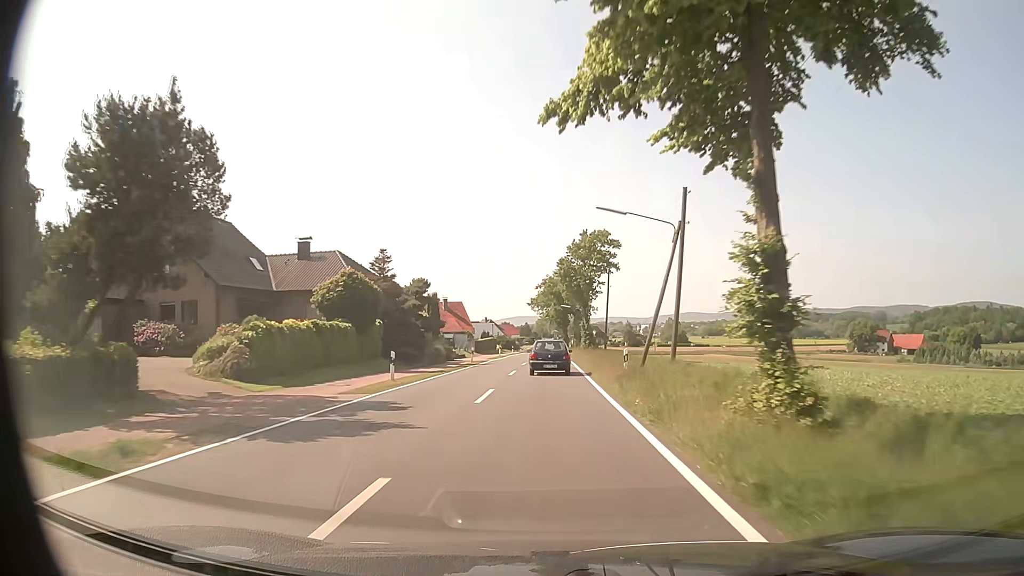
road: tertiary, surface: asphalt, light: Day
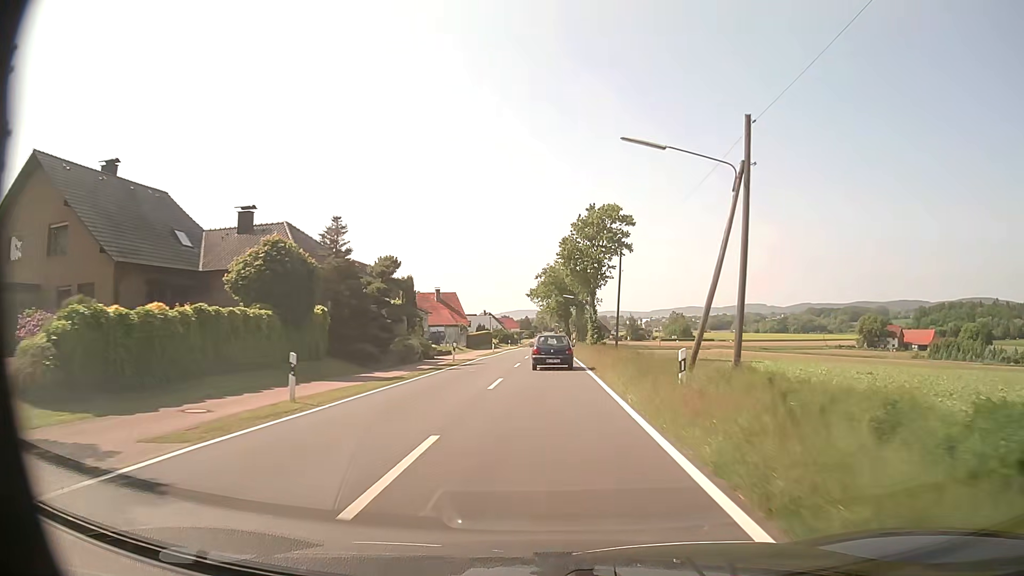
(0.0, +9.5) m; 0°
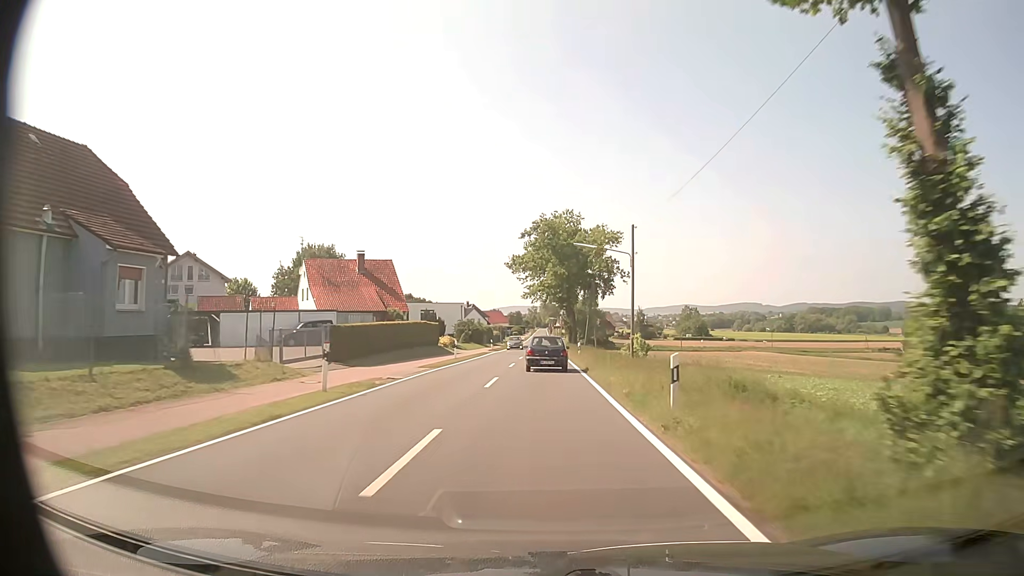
(+0.6, +47.3) m; +1°
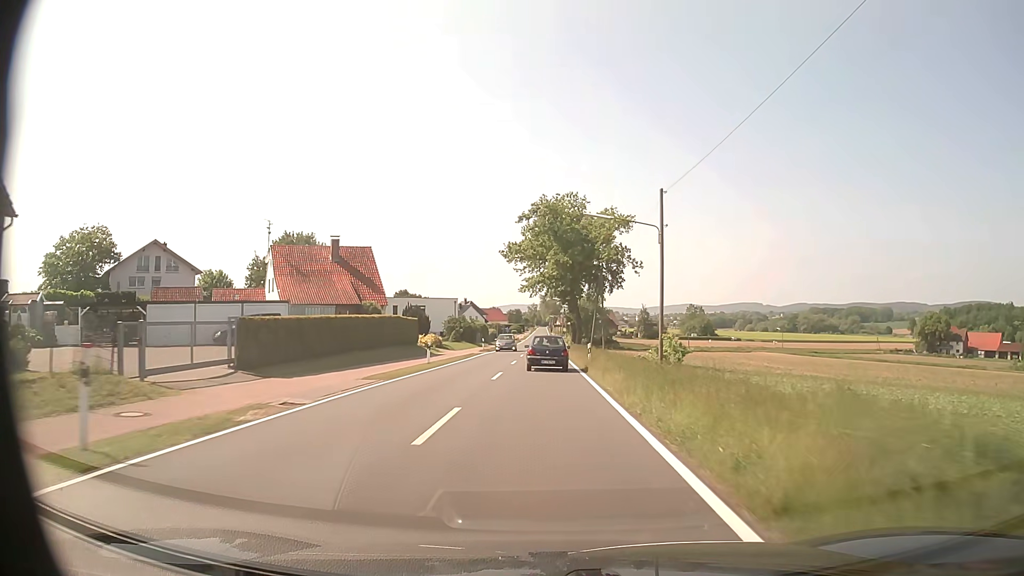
(0.0, +9.5) m; 0°
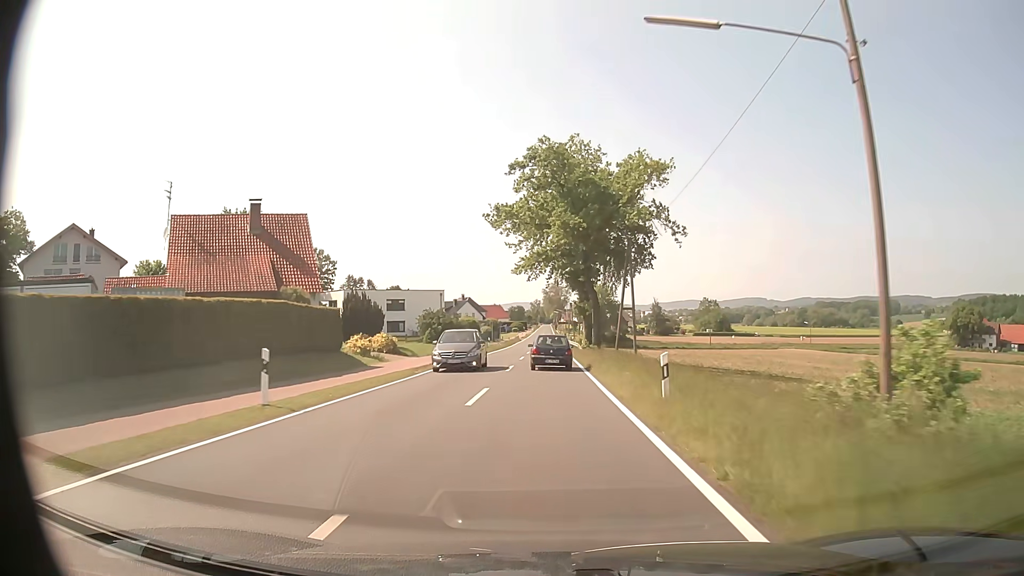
(+0.1, +19.3) m; 0°
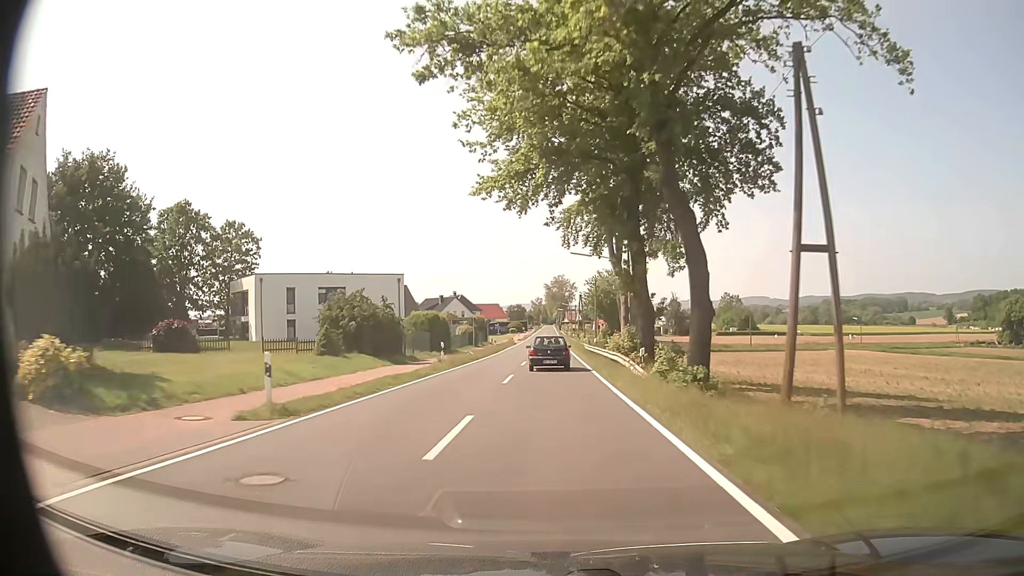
(-0.1, +29.6) m; 0°
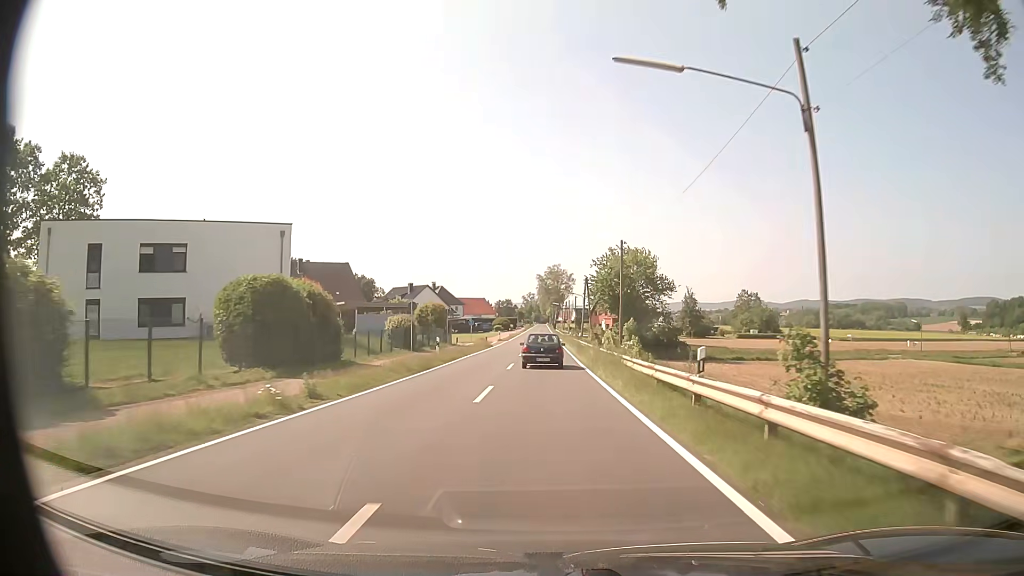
(+0.1, +30.2) m; +1°
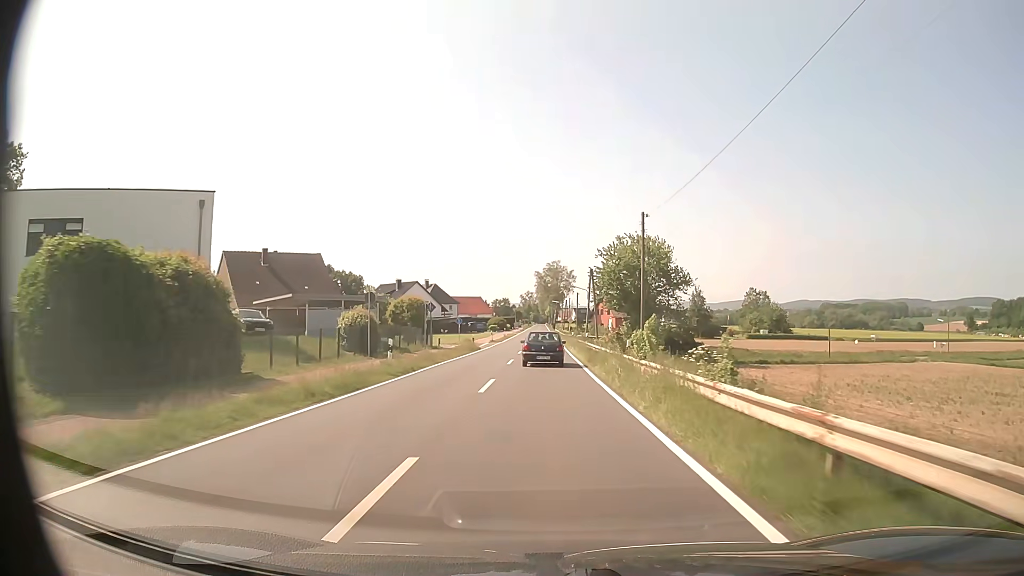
(0.0, +10.1) m; 0°
(0, +10) (0, +20) (0, +30) (0, +40) (0, +50) (0, +60) (0, +70) (0, +80) (0, +90) (0, +100) m
